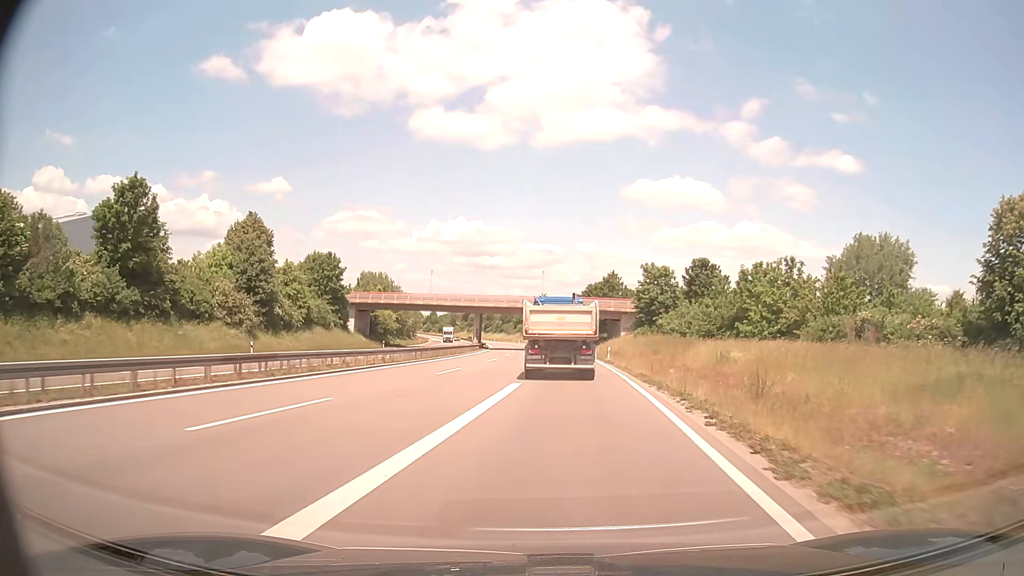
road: trunk_link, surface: asphalt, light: Day
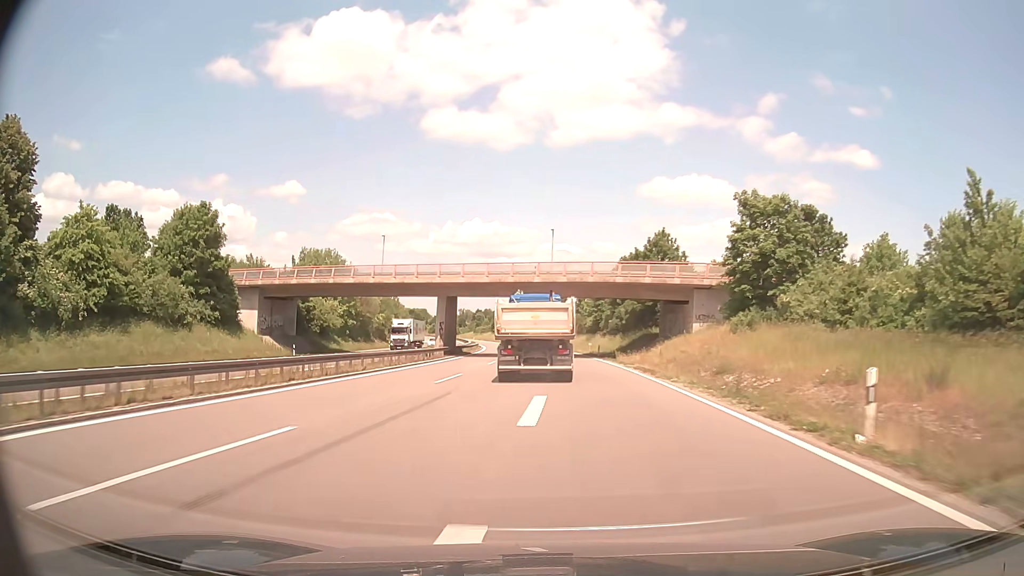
(+0.6, +41.6) m; -1°
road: trunk
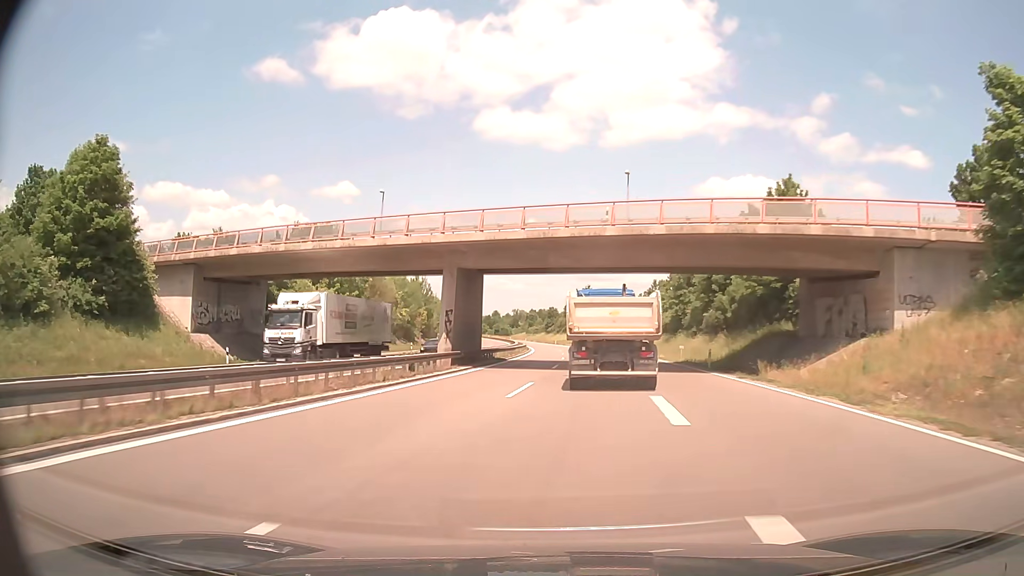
(-1.1, +24.3) m; -5°
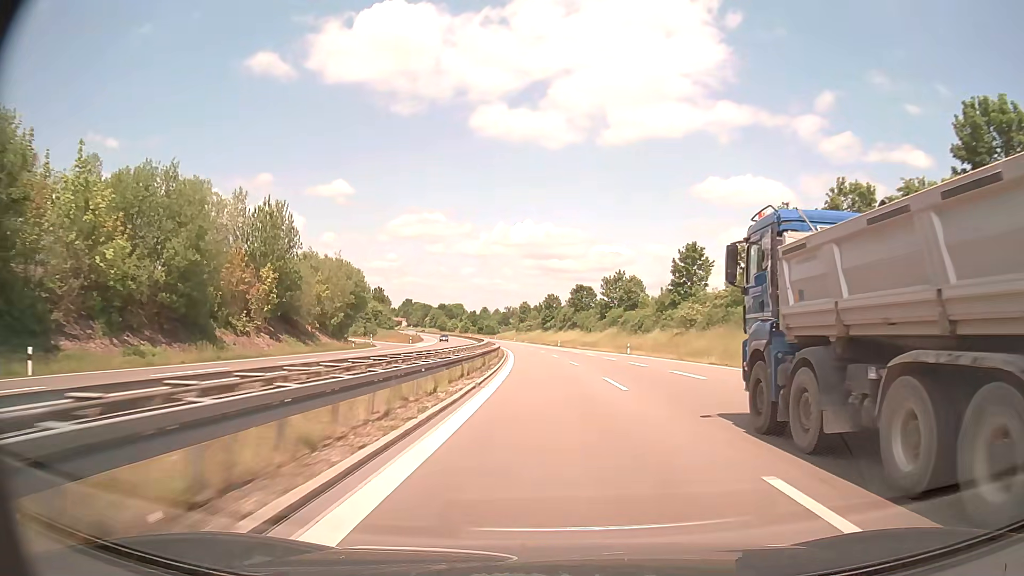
(-0.4, +71.7) m; 0°
(0, +10) (0, +20) (0, +30) (-1, +40) (-1, +50) (-2, +60) (-2, +70) (-3, +80) (-4, +90) (-5, +100) m
